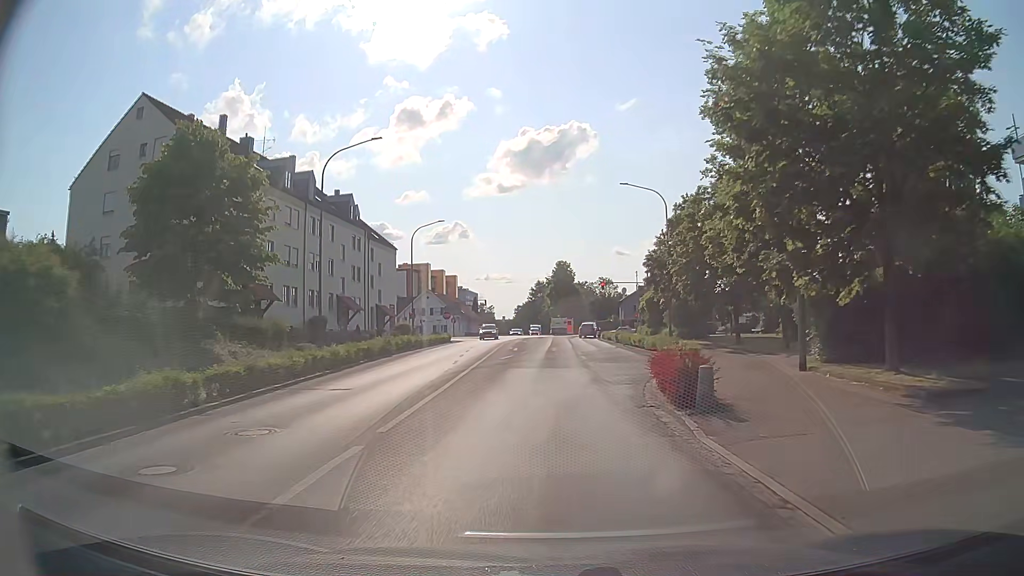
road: secondary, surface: asphalt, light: Day
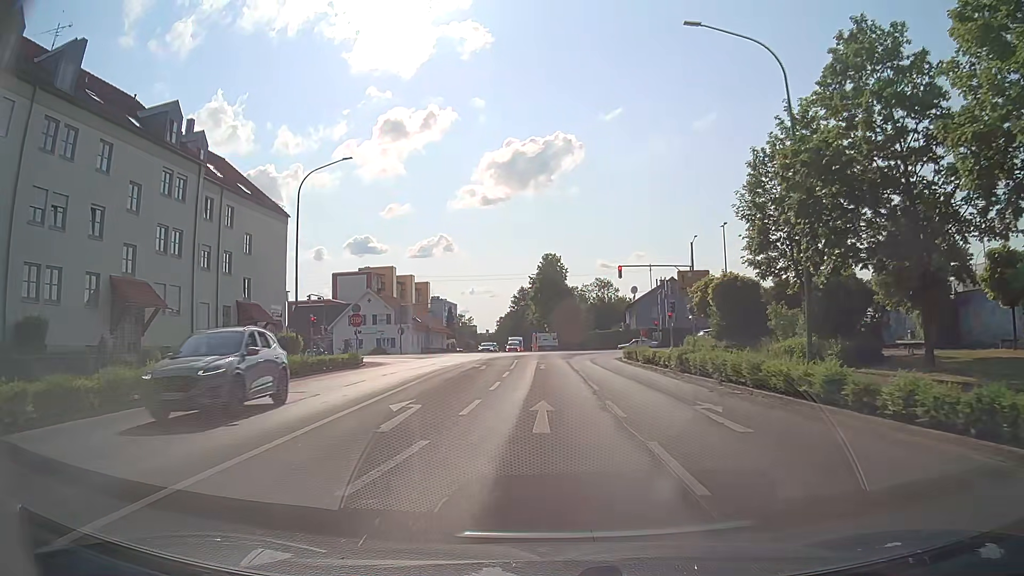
(+0.4, +30.1) m; +2°
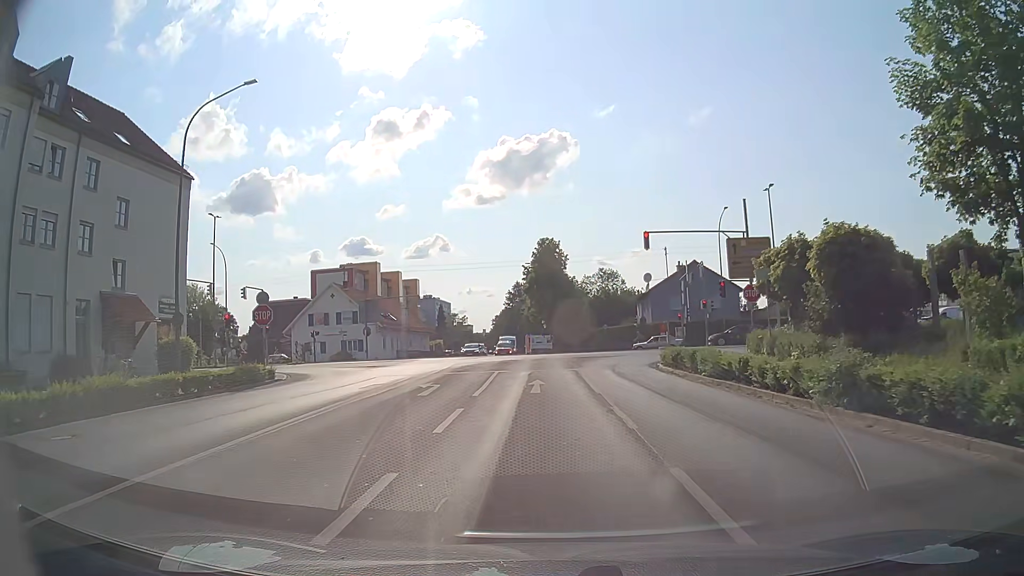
(0.0, +13.9) m; -1°
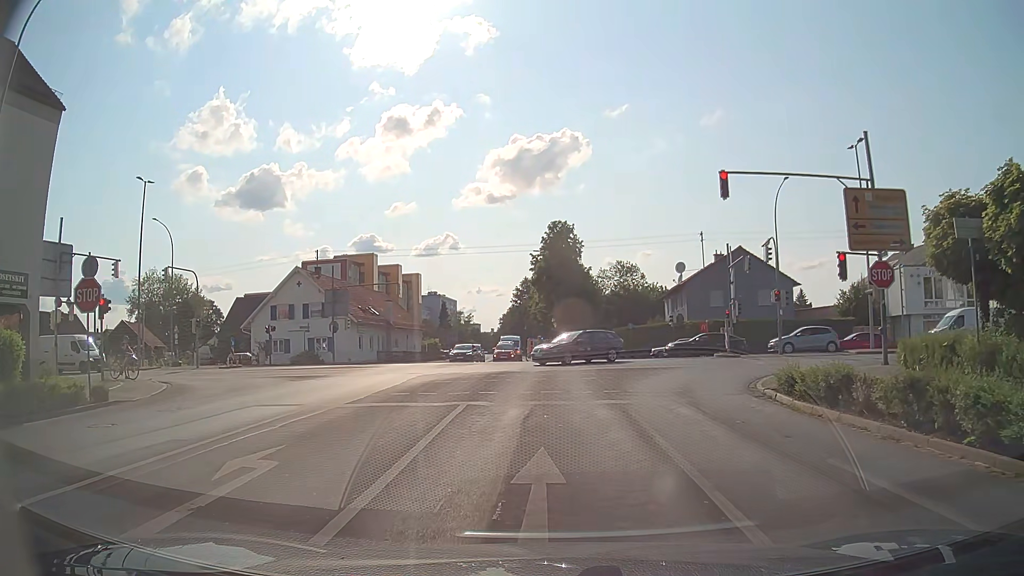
(+0.1, +12.6) m; 0°
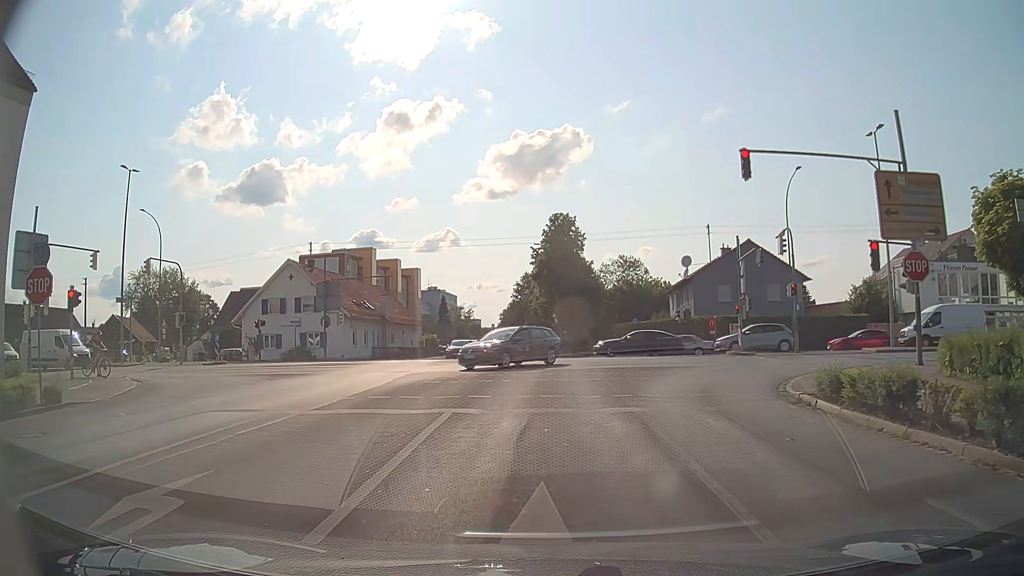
(0.0, +2.1) m; -1°
